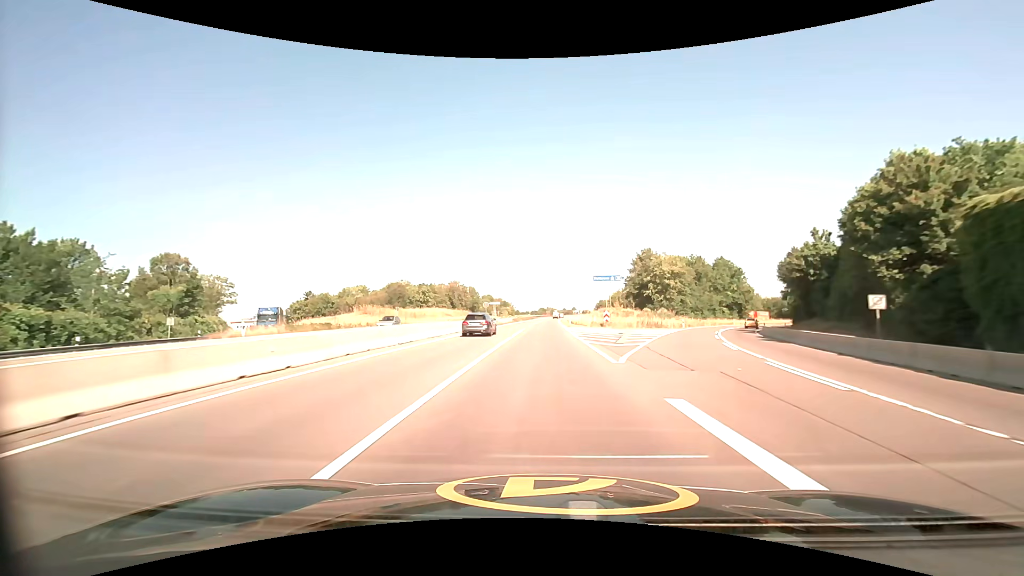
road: trunk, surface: asphalt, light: Day
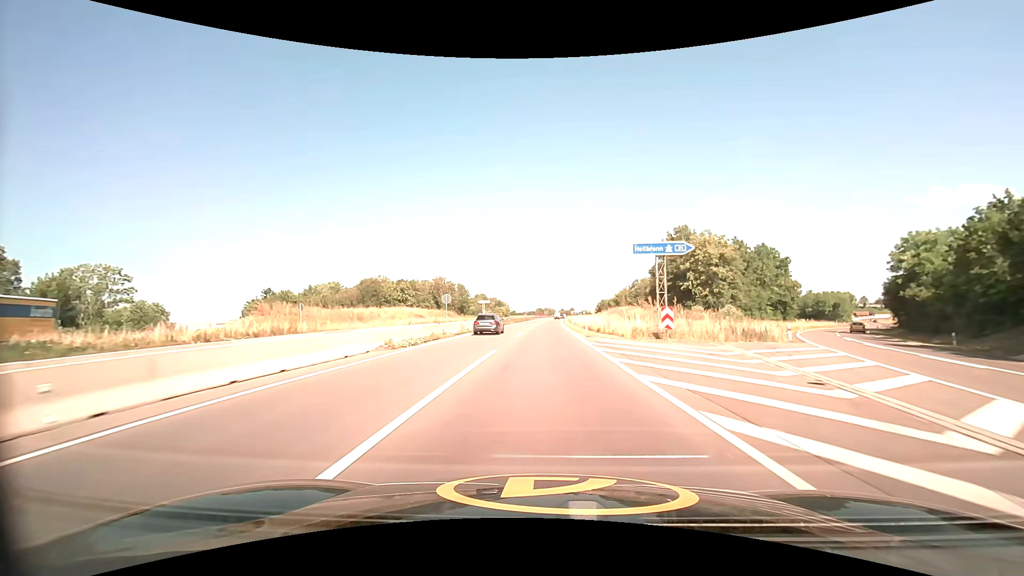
(0.0, +26.8) m; 0°
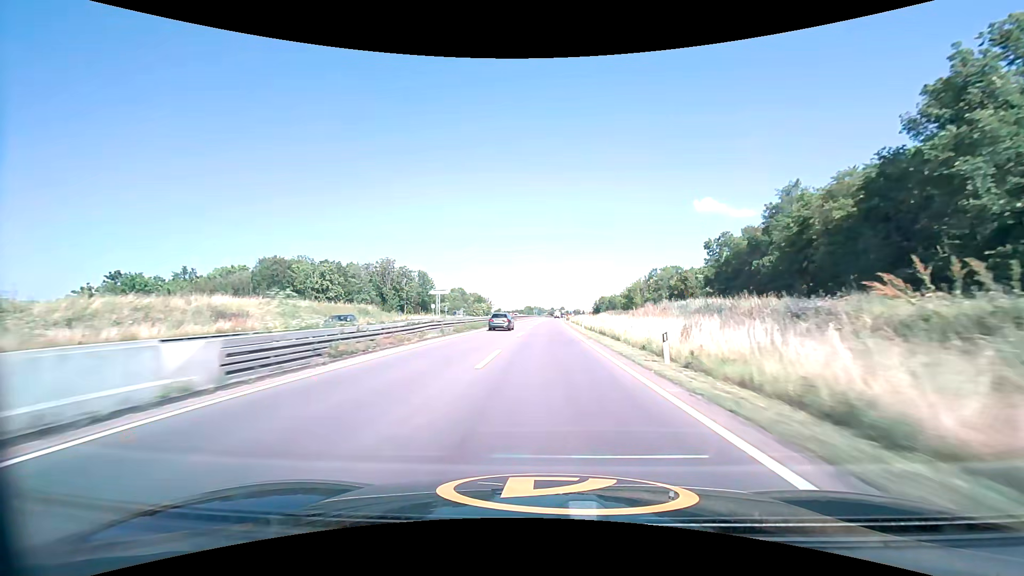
(+0.6, +54.3) m; +1°
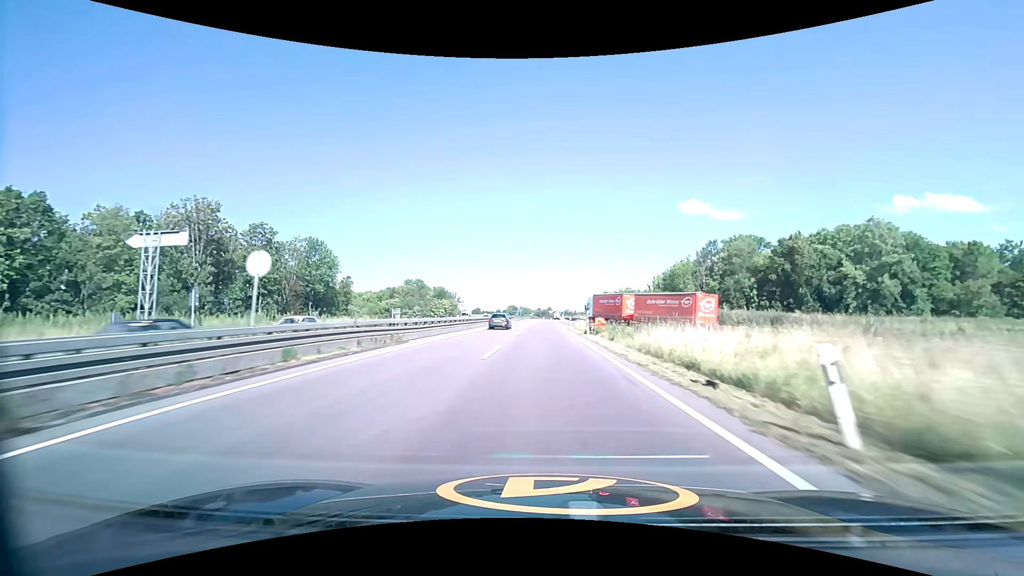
(+0.9, +69.4) m; +1°
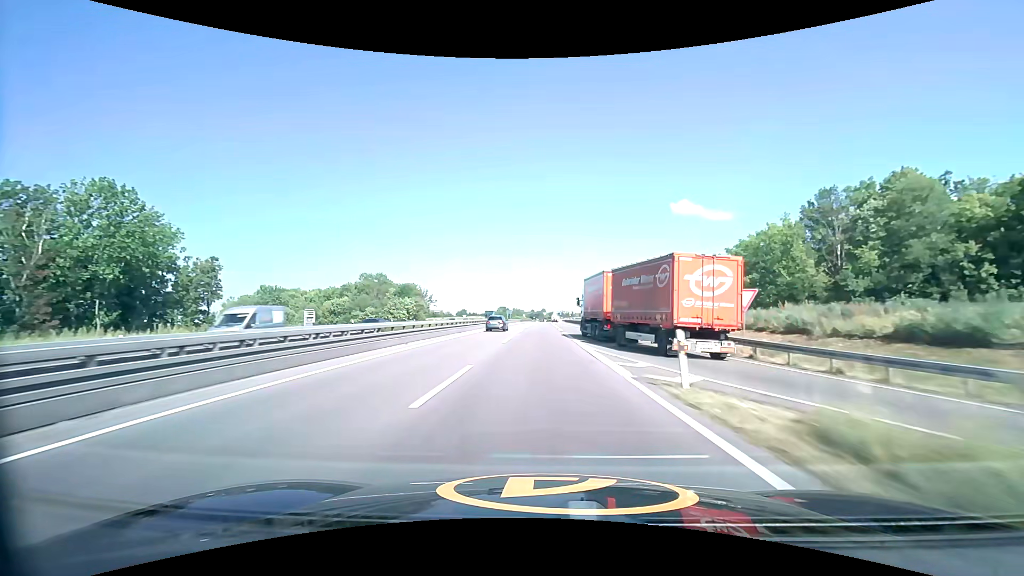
(+0.3, +43.7) m; +1°
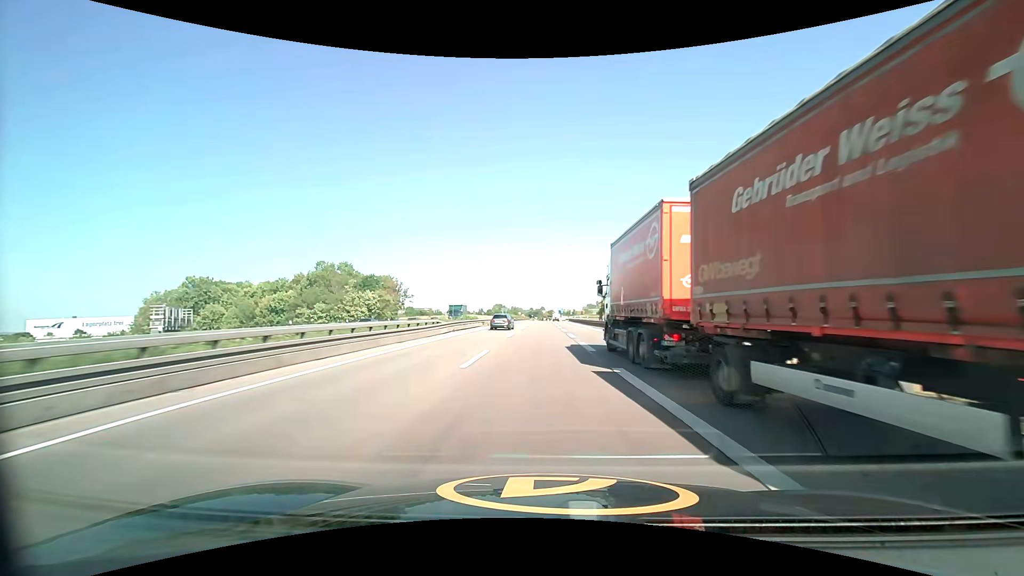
(0.0, +31.0) m; 0°
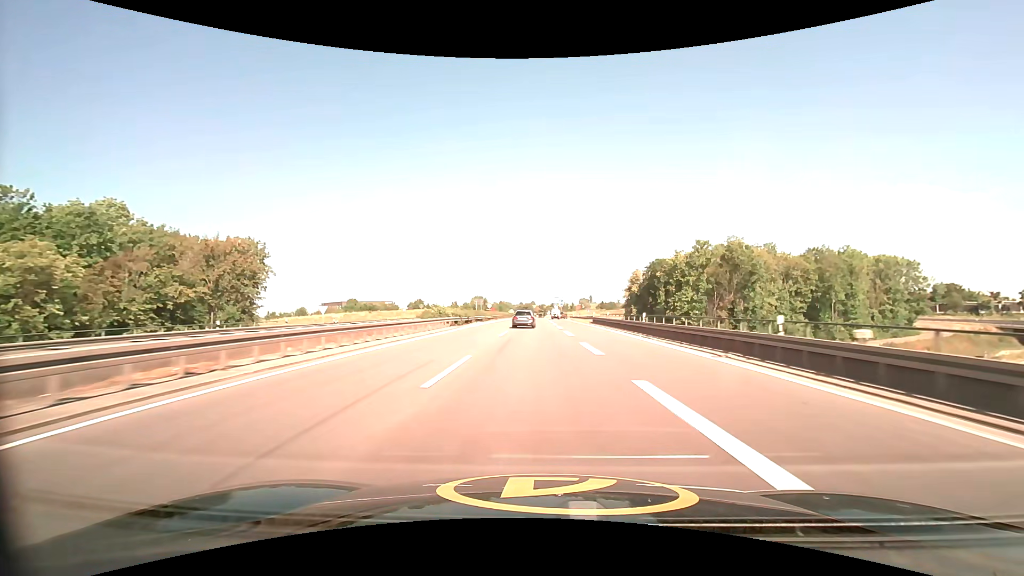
(+0.3, +75.3) m; +1°
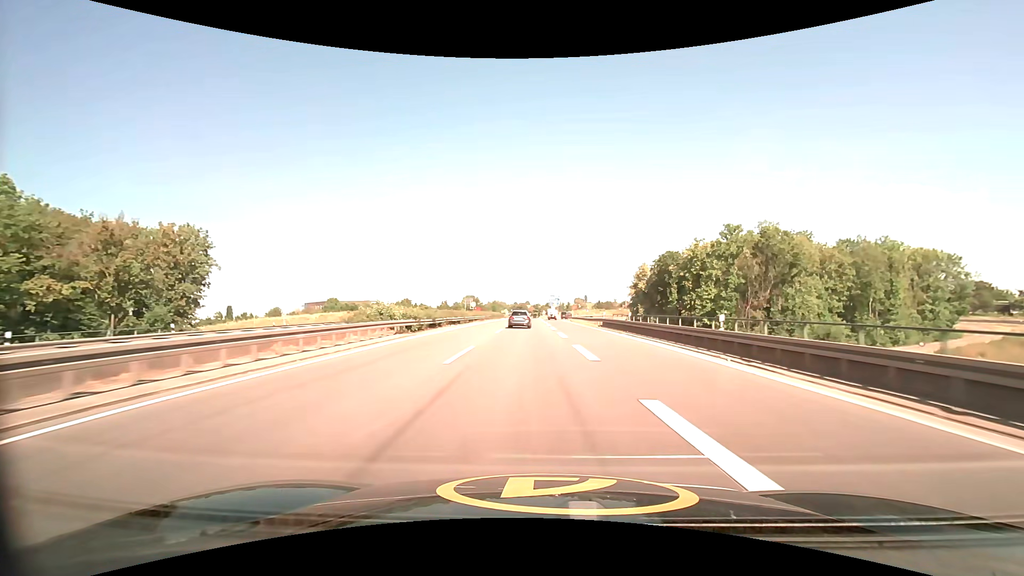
(+0.1, +13.9) m; +1°
(0, +10) (0, +20) (0, +30) (+1, +40) (+1, +50) (+1, +60) (+2, +70) (+2, +80) (+2, +90) (+2, +100) m
